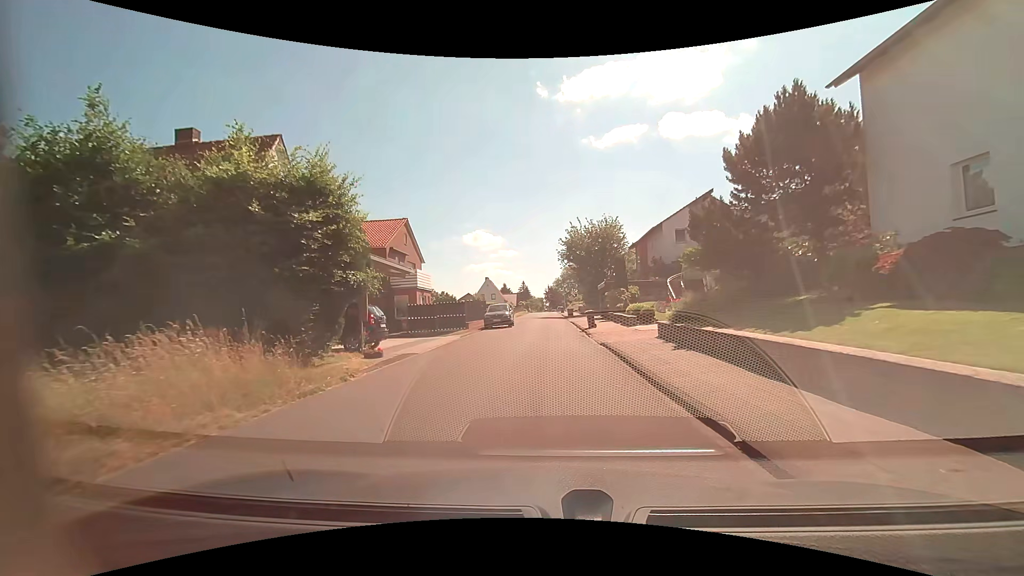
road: residential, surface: asphalt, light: Day
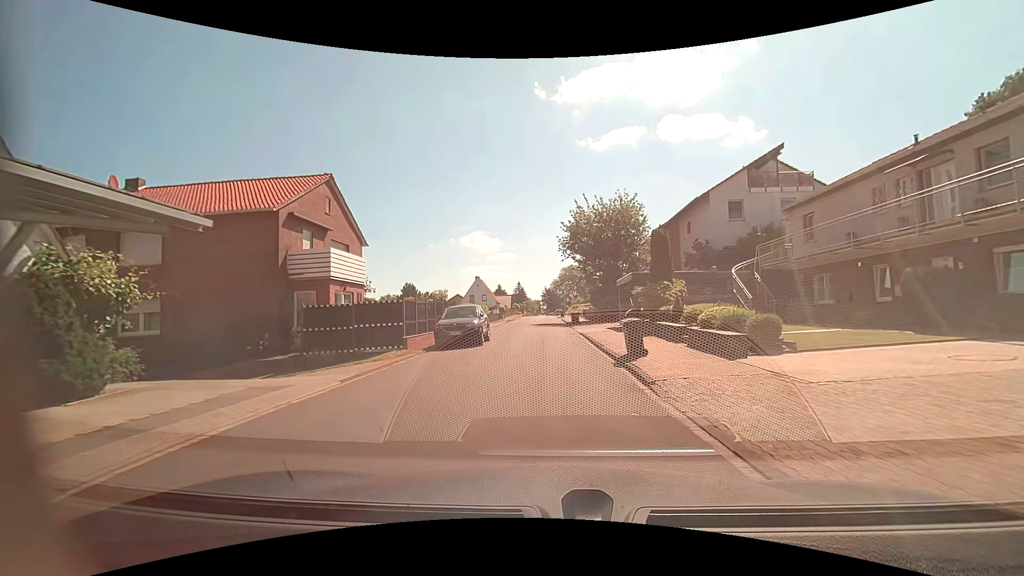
(-0.1, +13.9) m; 0°
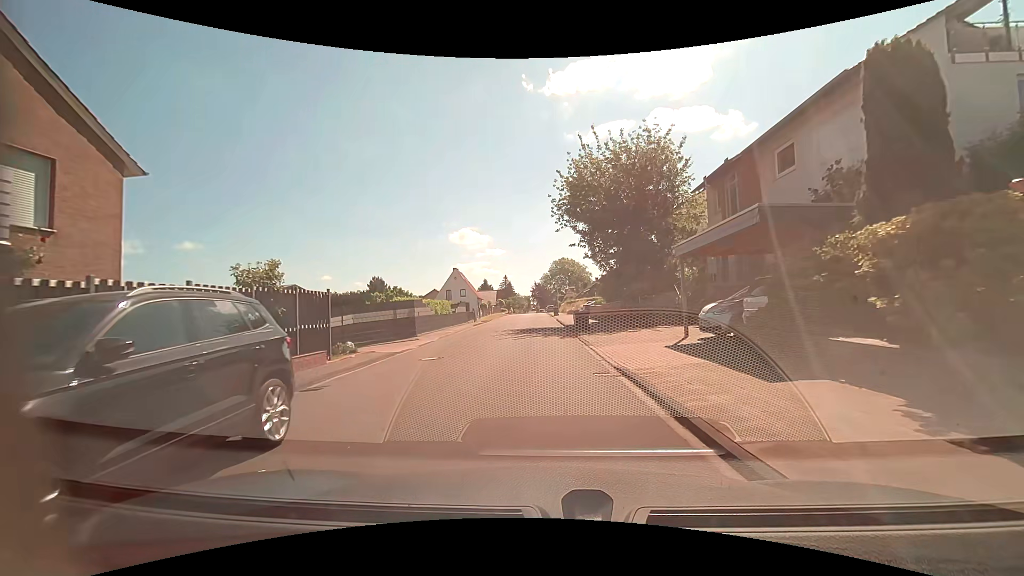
(+0.2, +16.6) m; +2°
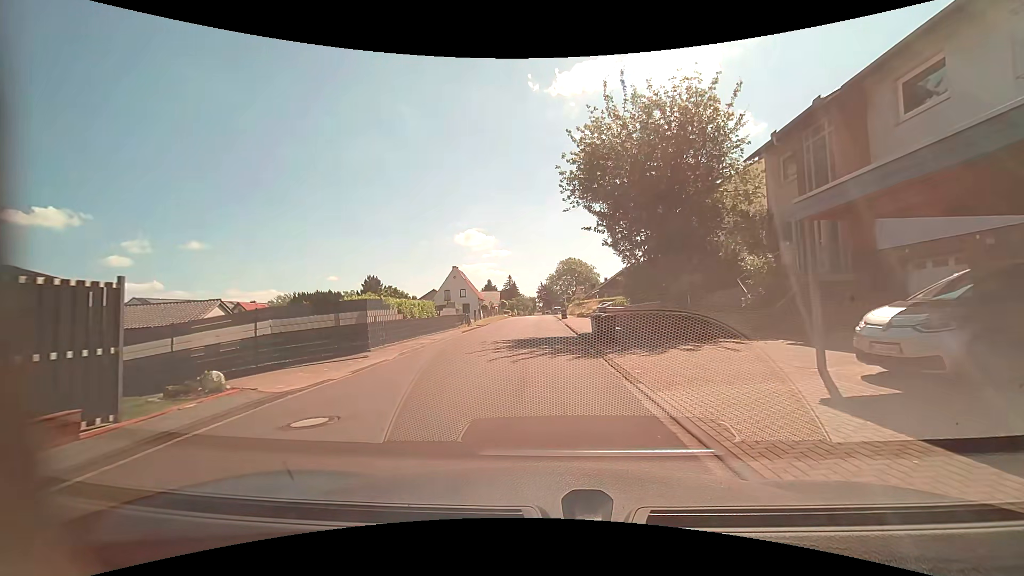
(-0.1, +7.1) m; -2°
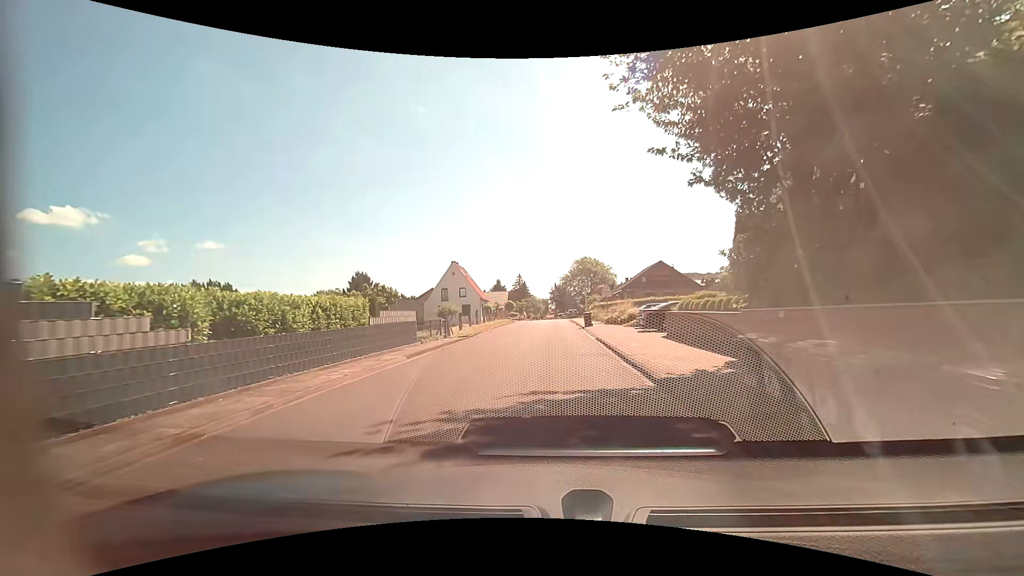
(-0.2, +13.3) m; -1°
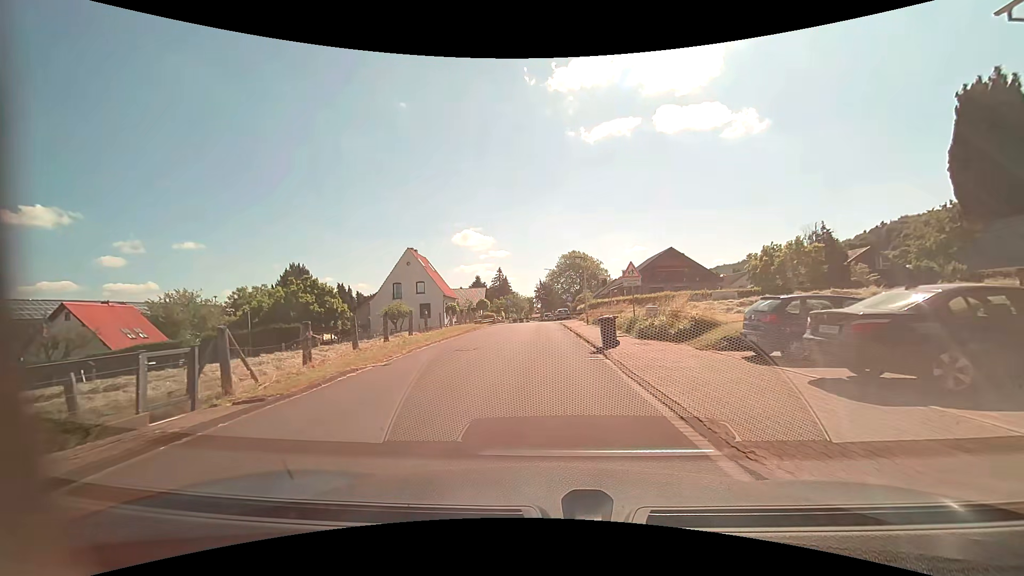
(+0.3, +17.8) m; +1°
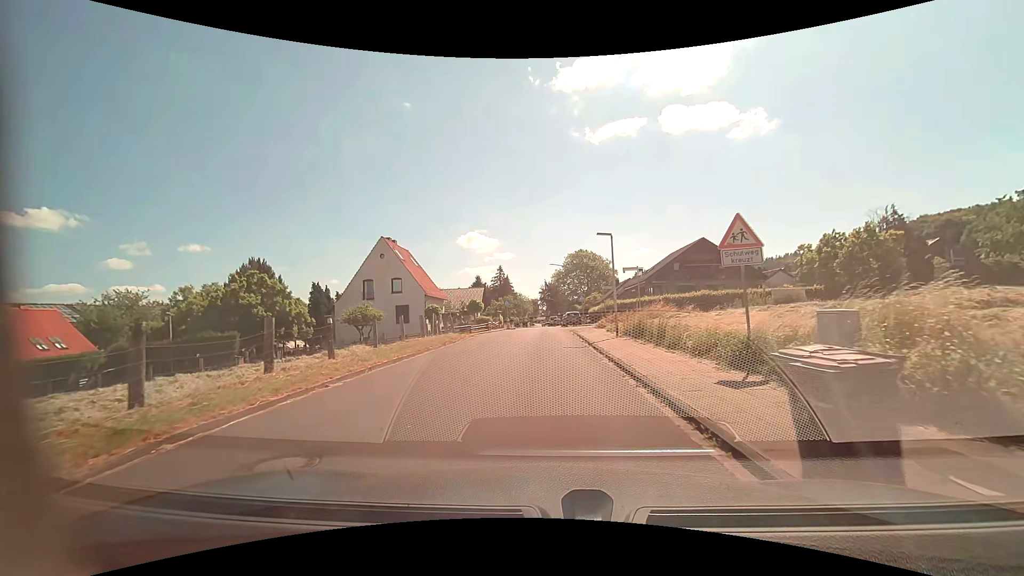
(0.0, +11.6) m; 0°
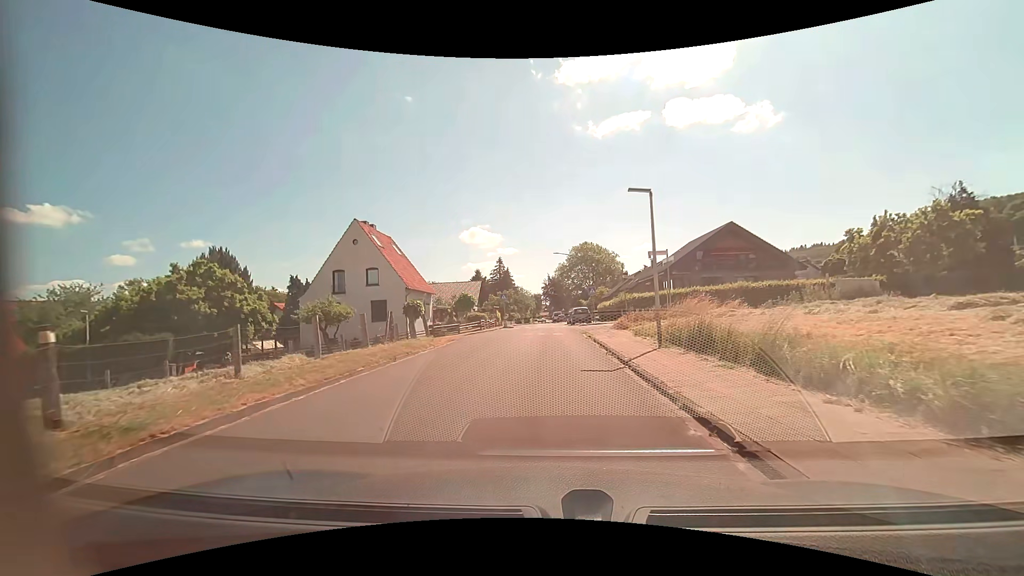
(0.0, +7.7) m; -1°
(0, +10) (0, +20) (0, +30) (0, +40) (0, +50) (+1, +60) (+1, +70) (+1, +80) (+1, +90) (0, +100) m
